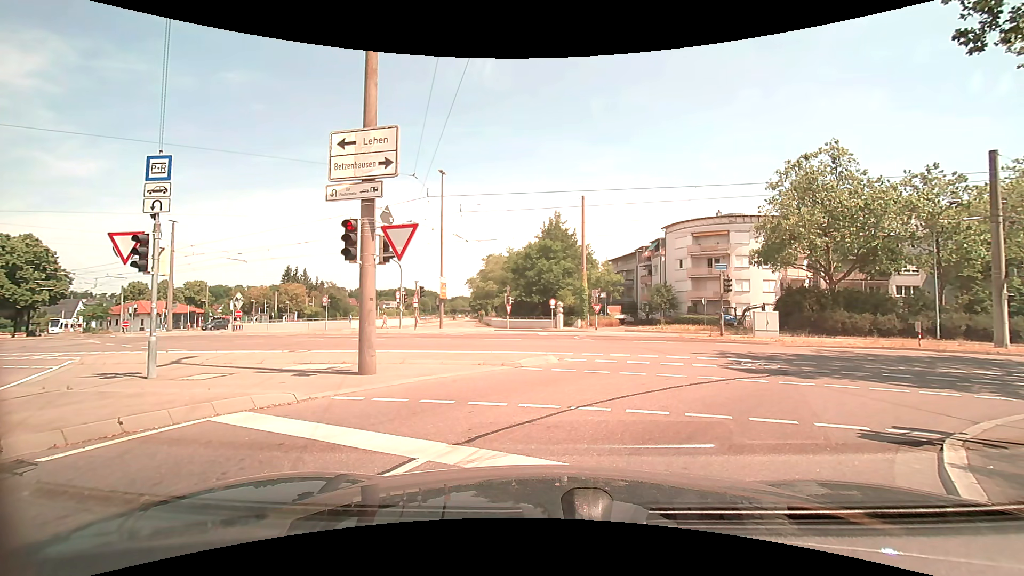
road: tertiary_link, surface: asphalt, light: Day
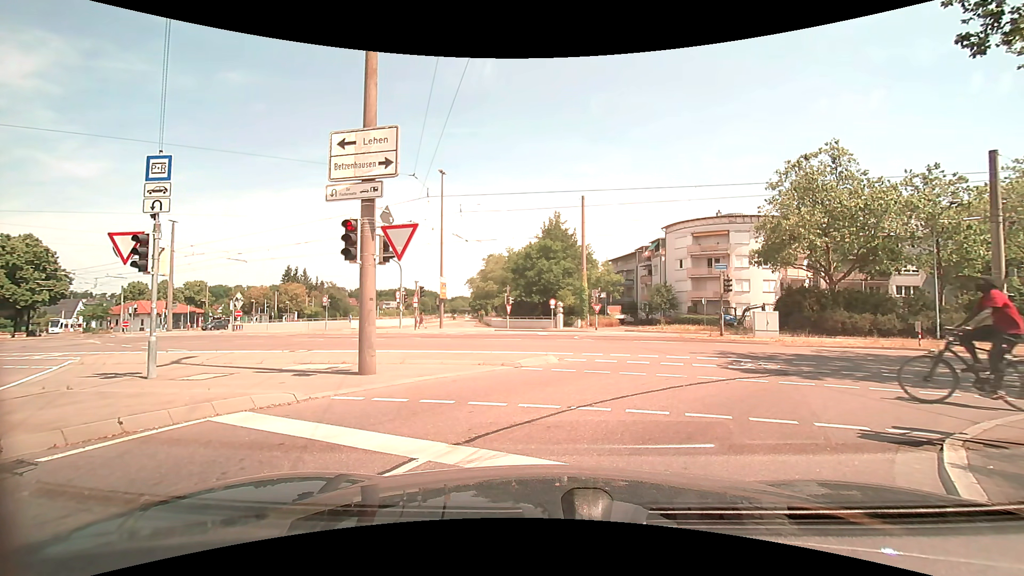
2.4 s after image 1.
(0.0, 0.0) m; 0°
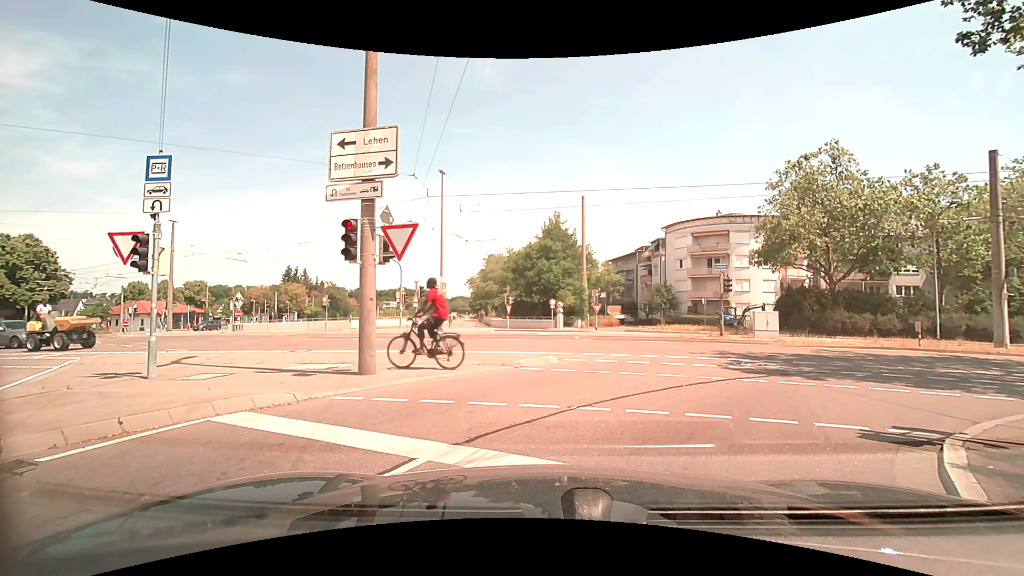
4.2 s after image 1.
(0.0, 0.0) m; 0°
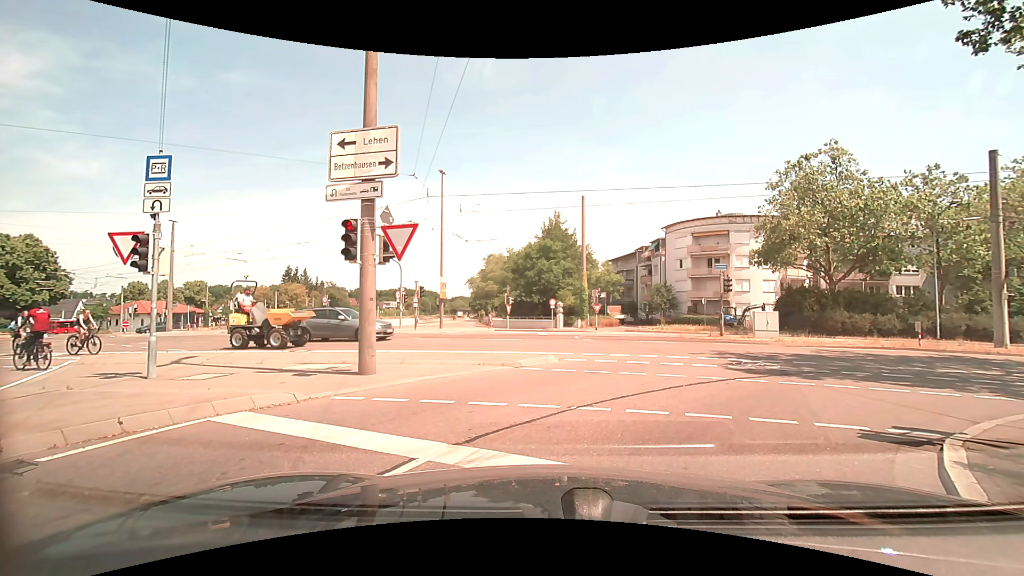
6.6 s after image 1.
(0.0, 0.0) m; 0°
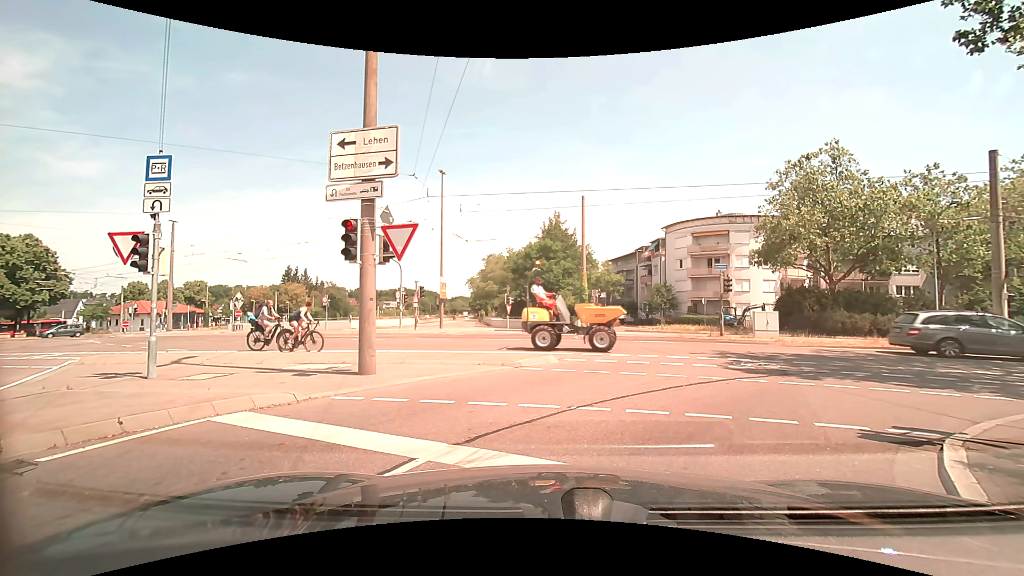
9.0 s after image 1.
(0.0, 0.0) m; 0°
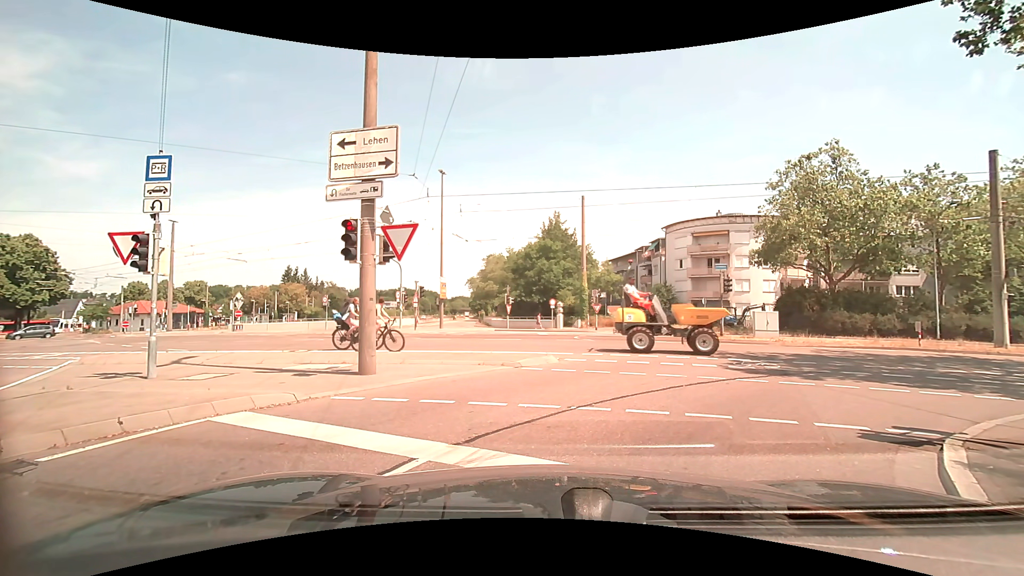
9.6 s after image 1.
(0.0, 0.0) m; 0°
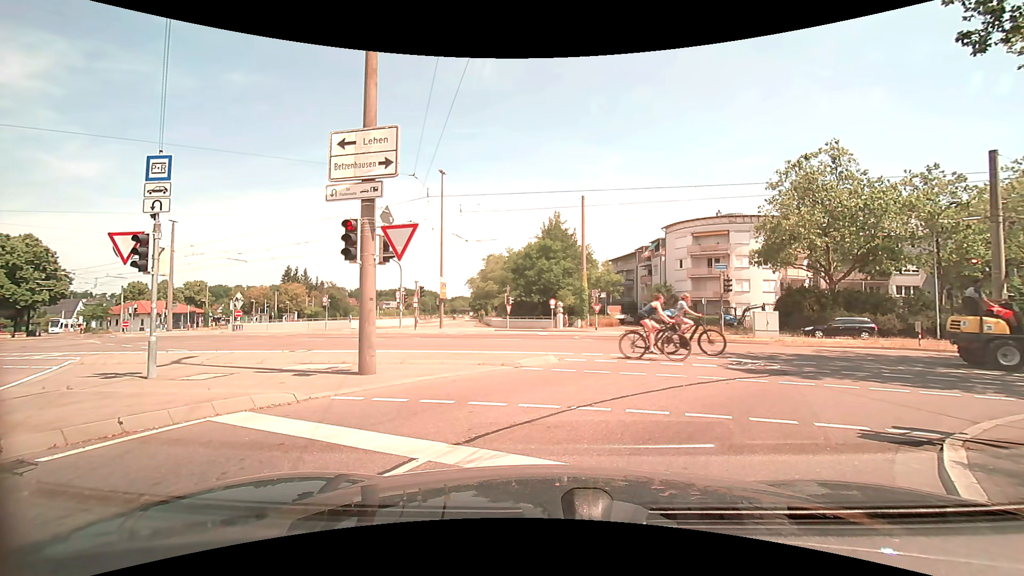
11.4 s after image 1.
(0.0, 0.0) m; 0°
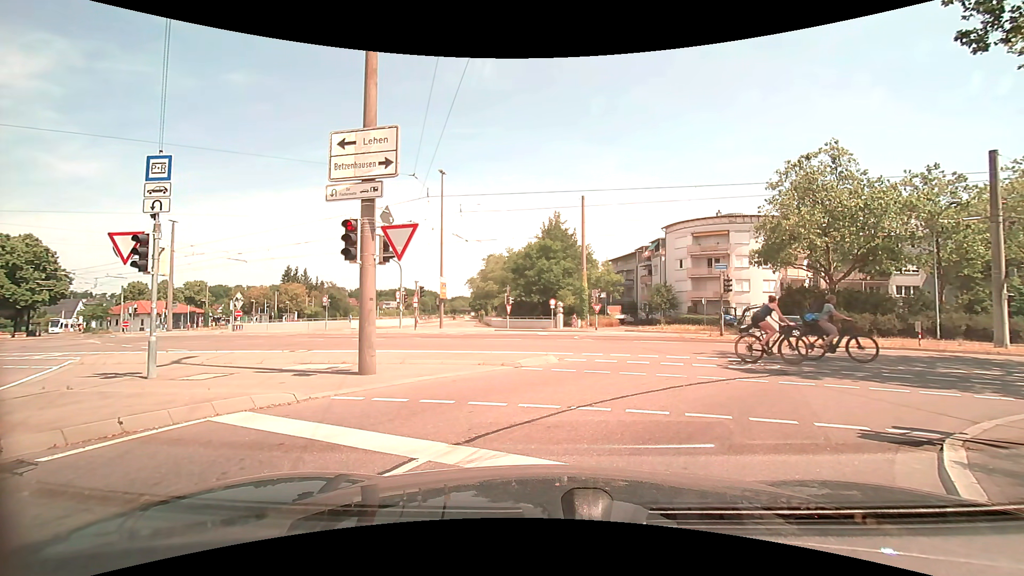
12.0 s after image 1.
(0.0, 0.0) m; 0°
(+2, +10) (+10, +16) (+20, +16) (+30, +14) (+39, +12) (+49, +10) (+59, +9) (+69, +7) (+79, +5) (+89, +3) m
